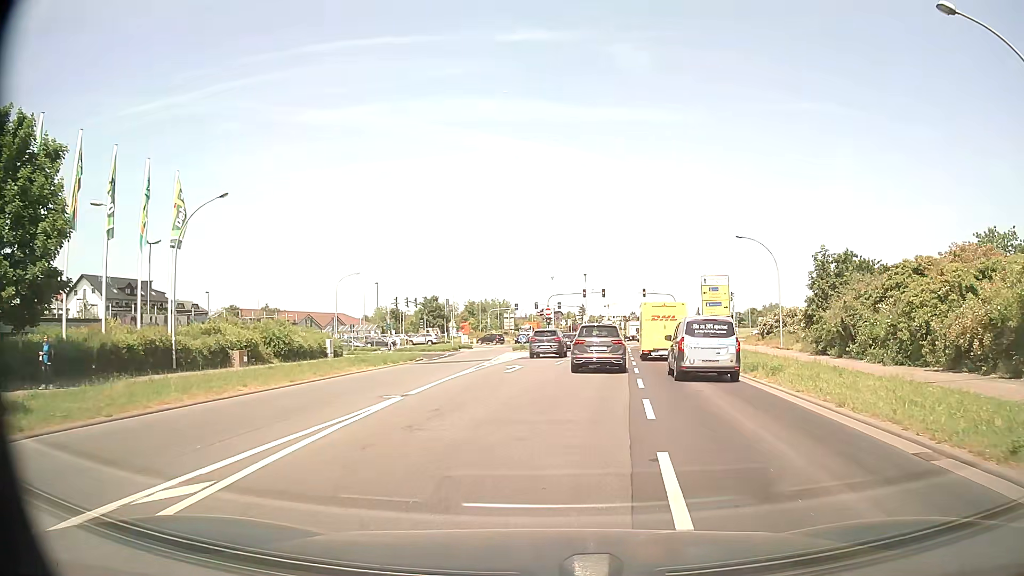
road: tertiary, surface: asphalt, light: Day
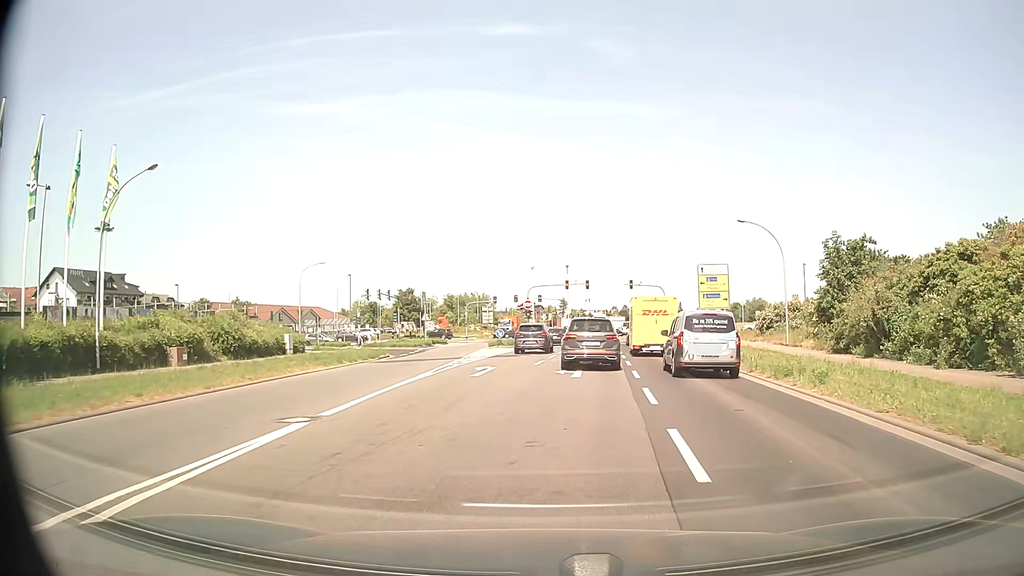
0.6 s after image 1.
(+0.1, +4.8) m; +2°
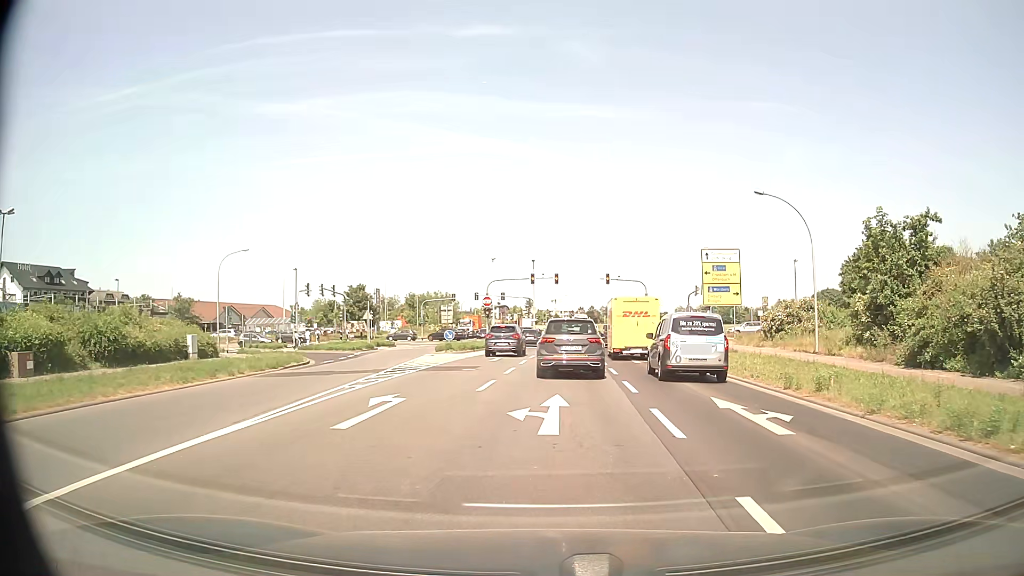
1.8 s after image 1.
(+0.2, +9.5) m; +2°
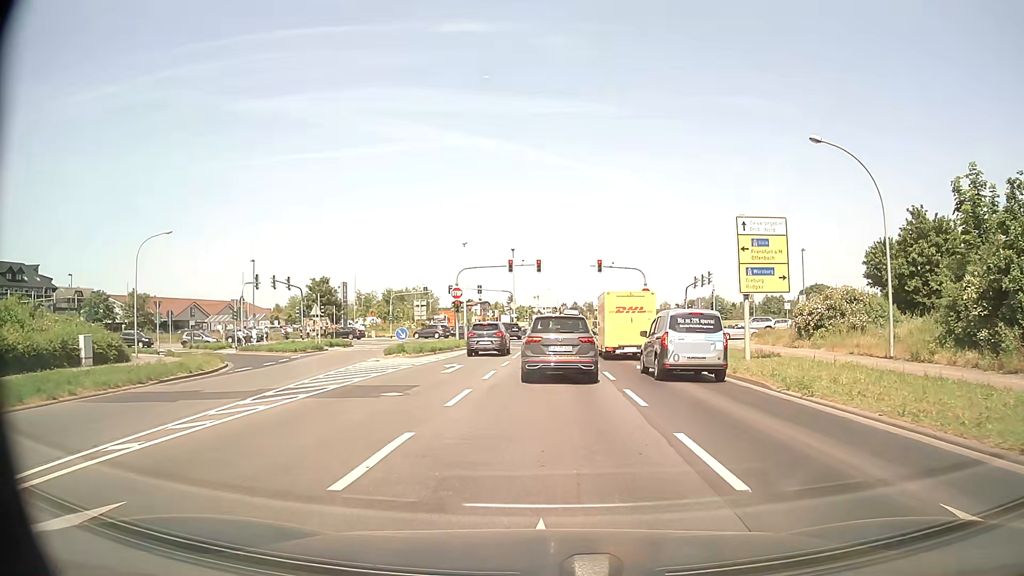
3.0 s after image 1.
(+0.2, +8.9) m; +2°
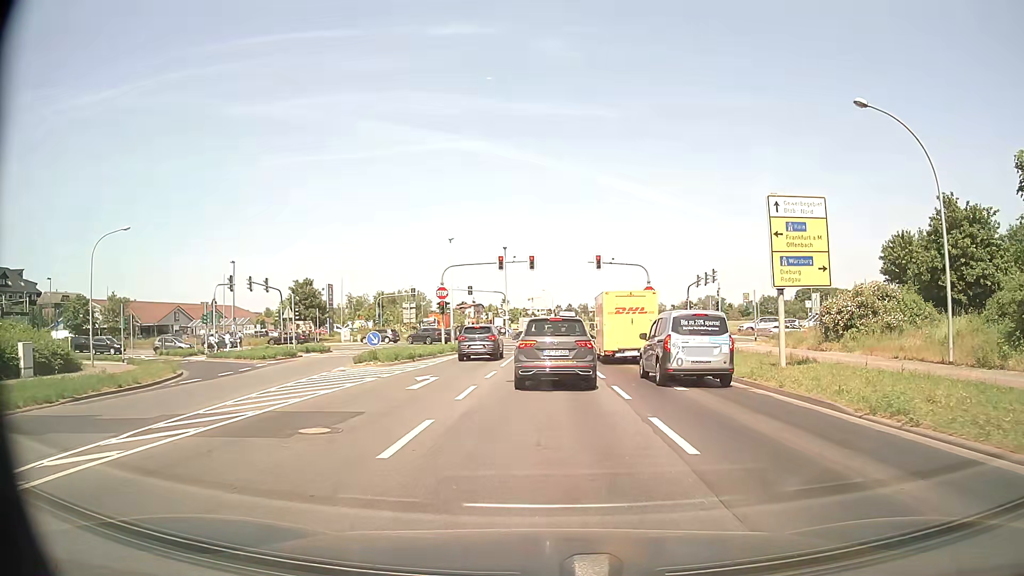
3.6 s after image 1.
(0.0, +4.2) m; 0°
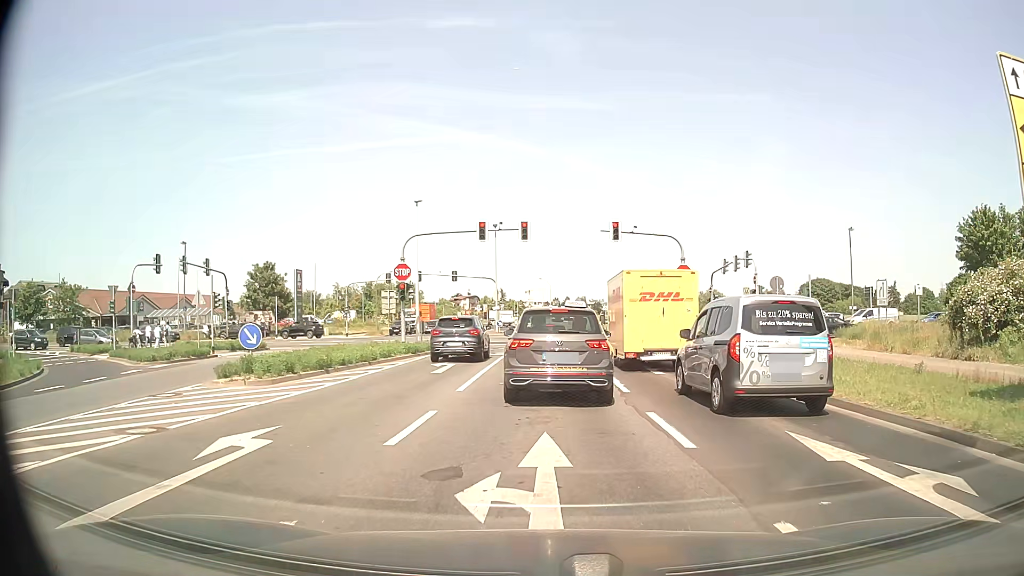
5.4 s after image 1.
(0.0, +11.6) m; 0°
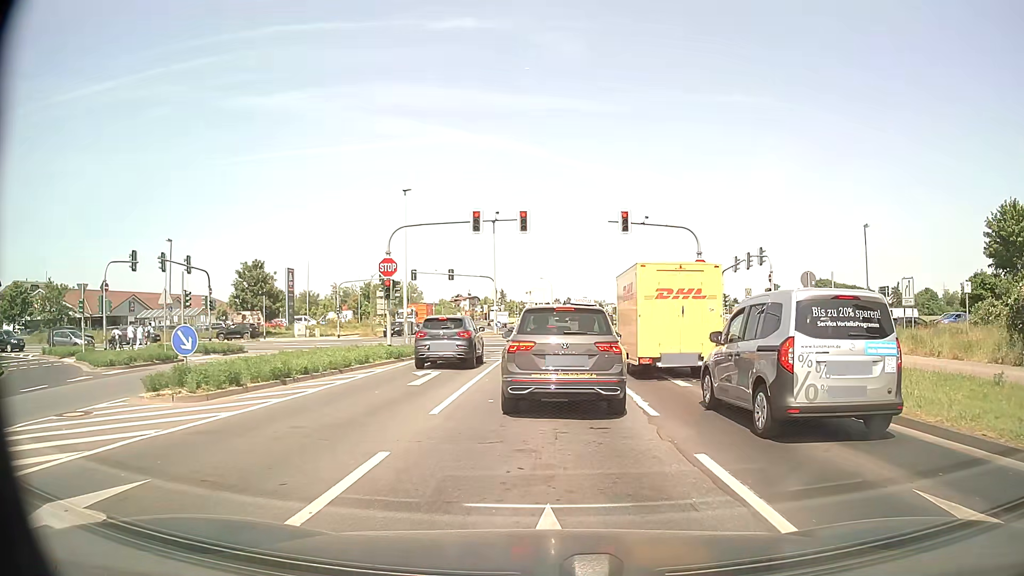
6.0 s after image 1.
(0.0, +3.2) m; 0°
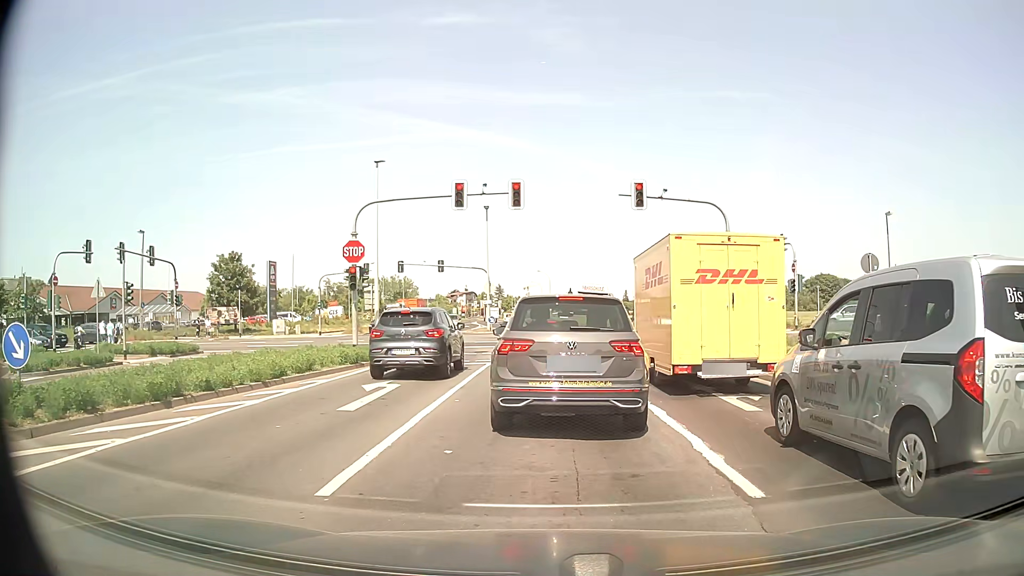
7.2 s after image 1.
(0.0, +4.8) m; -1°
